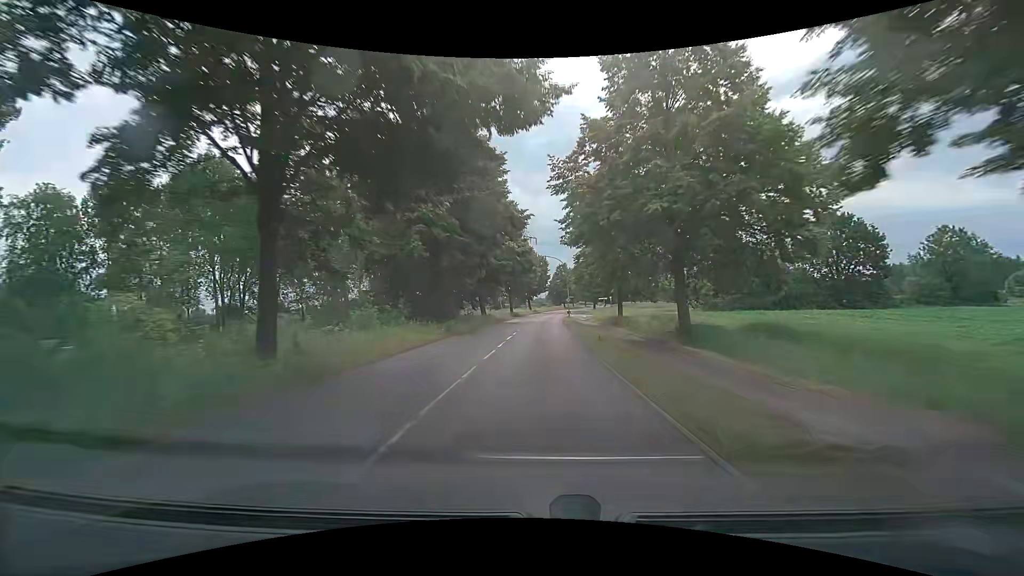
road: secondary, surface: asphalt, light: Day
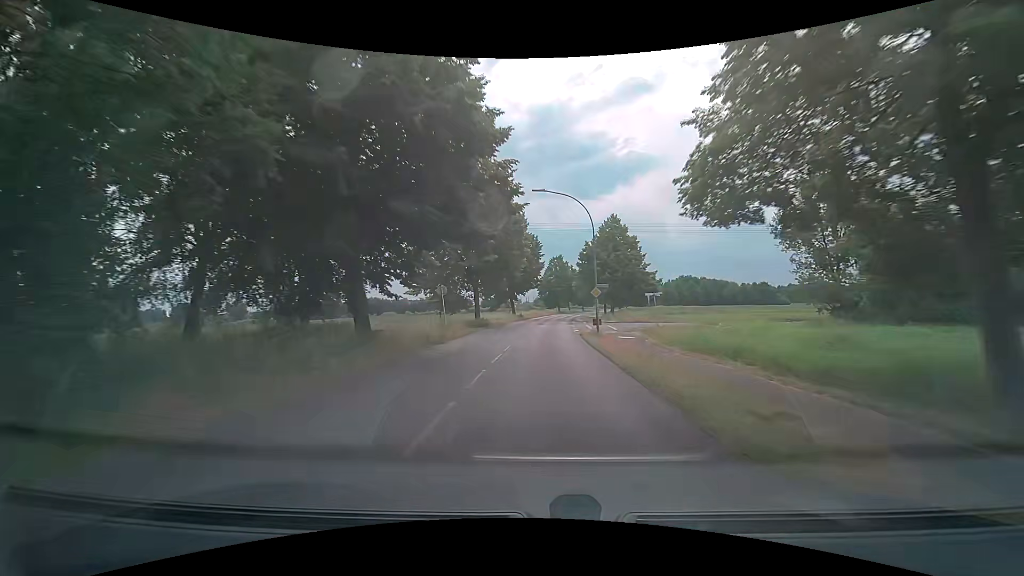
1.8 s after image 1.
(+0.2, +33.6) m; +1°
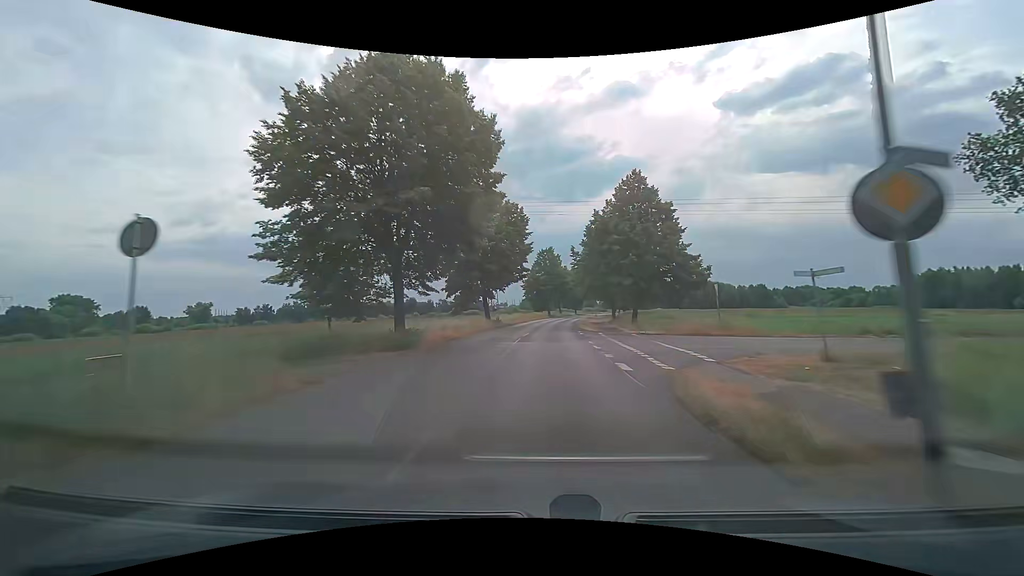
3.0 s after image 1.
(+0.4, +21.0) m; +2°
(0, +10) (0, +20) (+1, +30) (+1, +40) (+2, +50) (+3, +60) (+4, +70) (+6, +80) (+7, +90) (+9, +100) m
